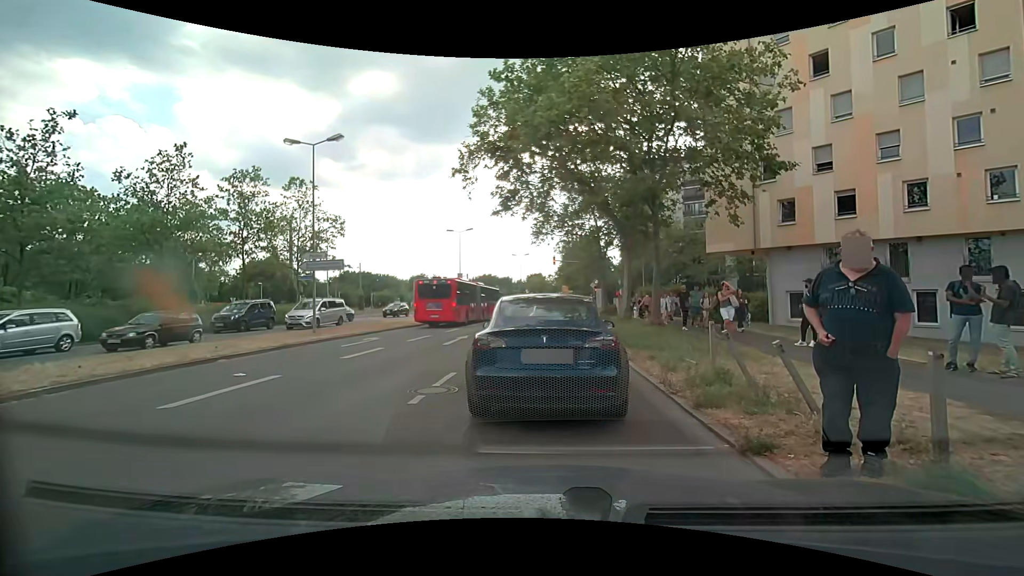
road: secondary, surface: asphalt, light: Day
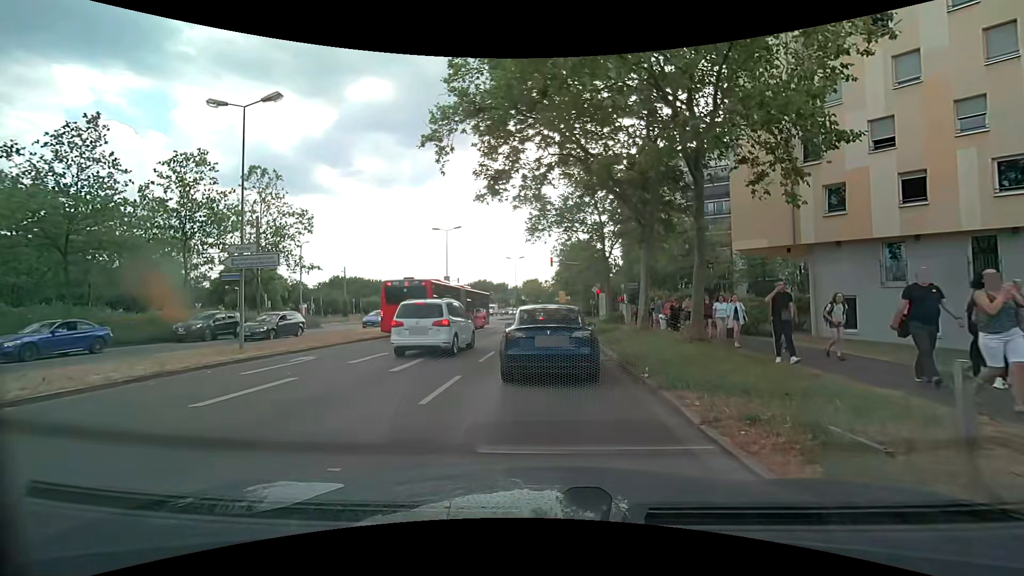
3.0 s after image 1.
(0.0, +5.7) m; 0°
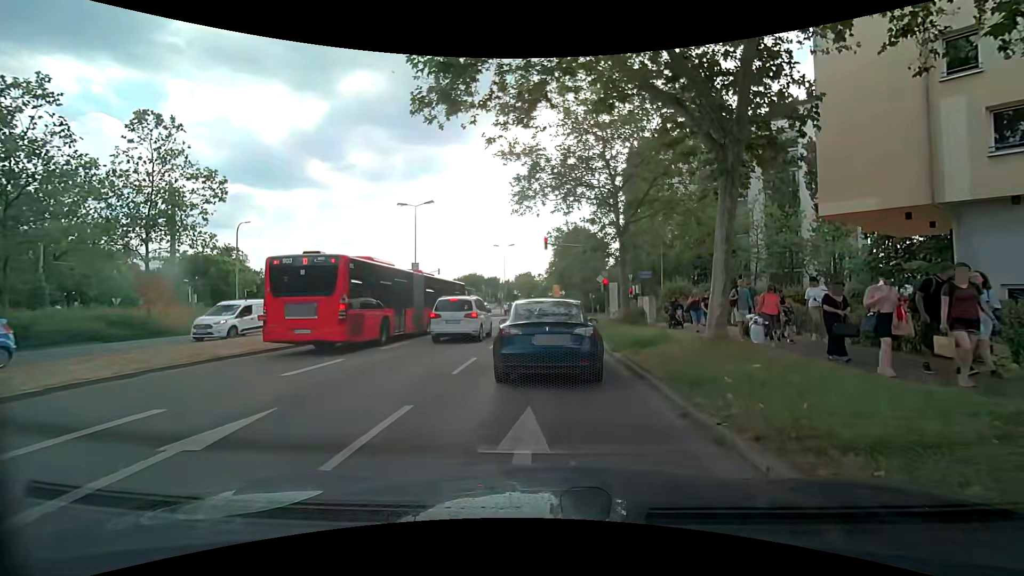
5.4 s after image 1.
(+0.1, +9.5) m; +2°
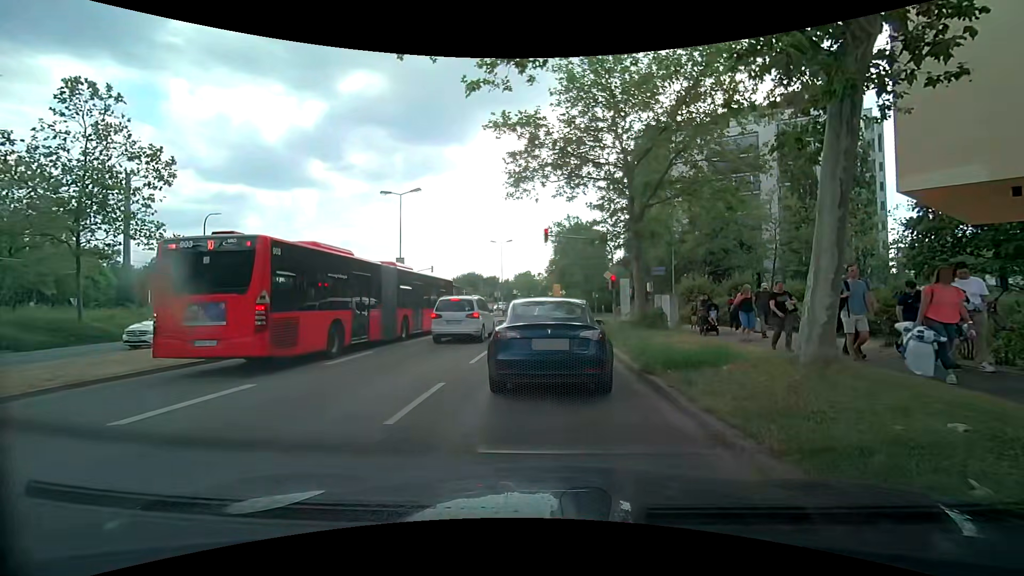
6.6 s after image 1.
(-0.1, +4.0) m; 0°
